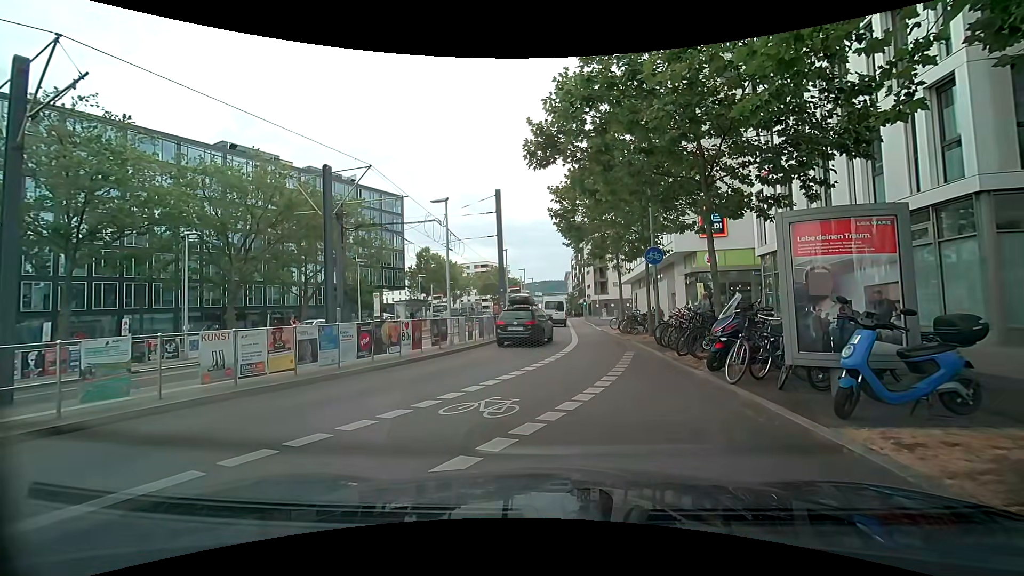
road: secondary_link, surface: asphalt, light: Day
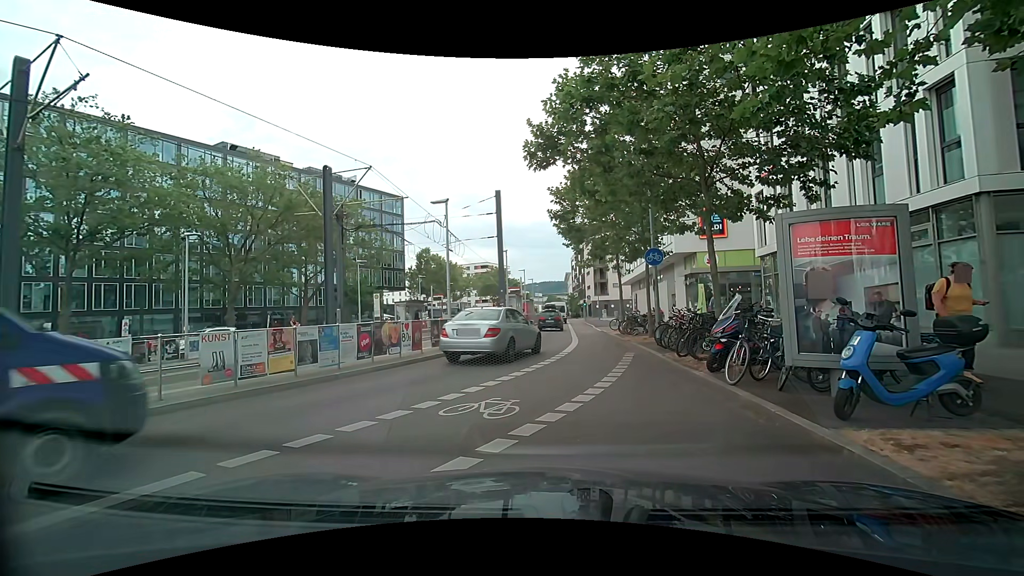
(0.0, +0.1) m; 0°
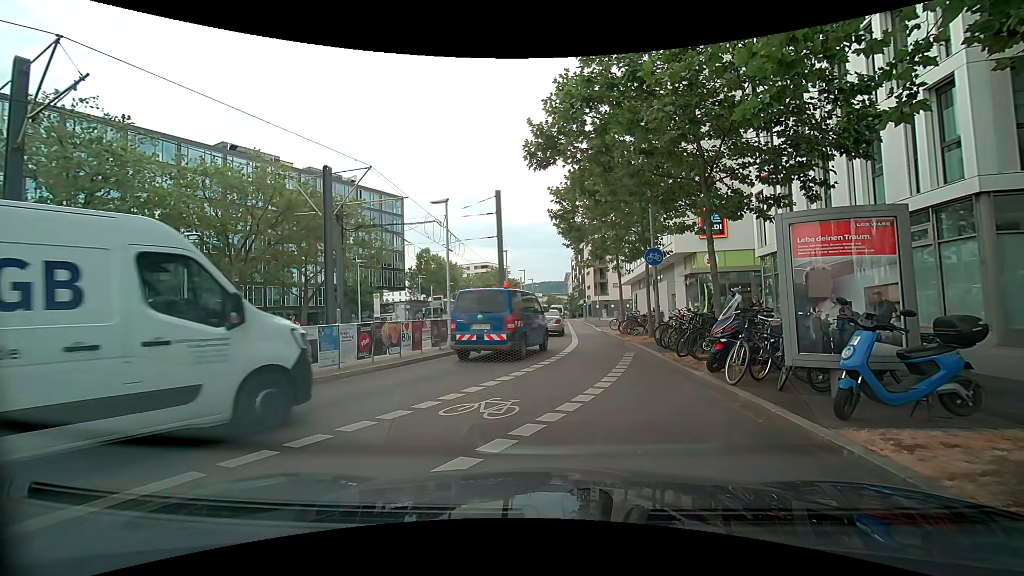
(0.0, 0.0) m; 0°
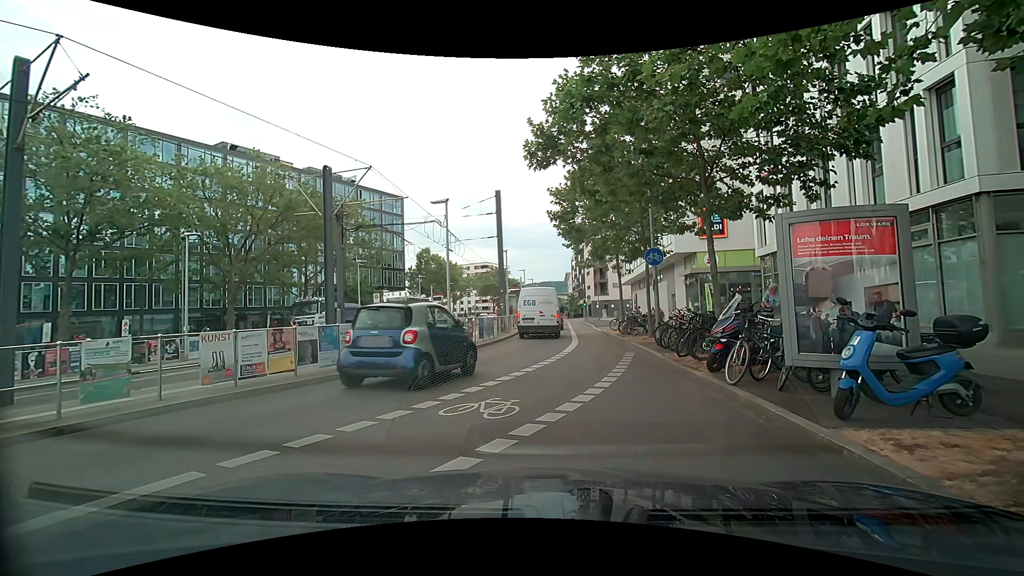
(0.0, 0.0) m; 0°
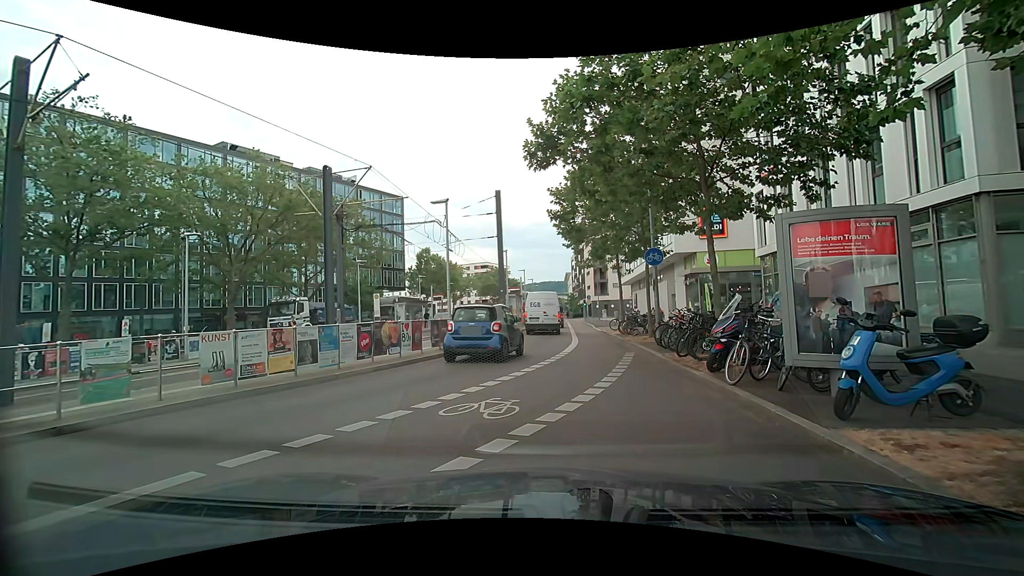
(0.0, 0.0) m; 0°
